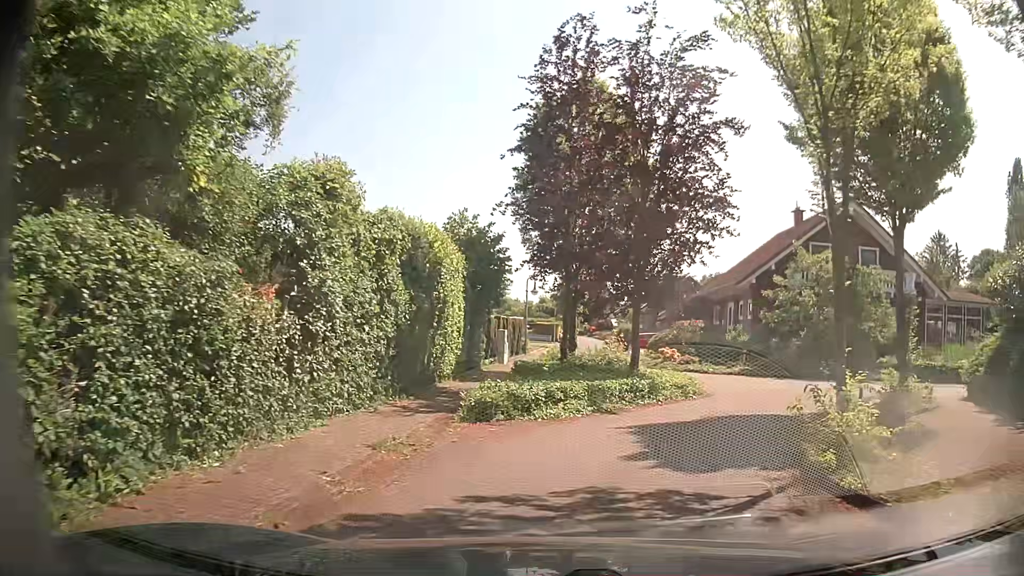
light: Day
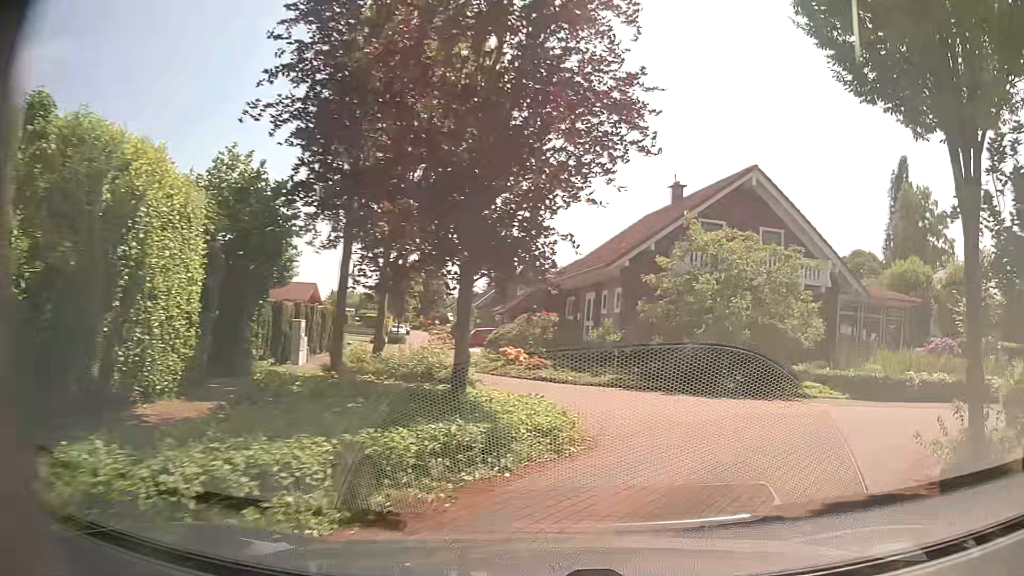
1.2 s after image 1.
(+0.4, +6.9) m; +11°
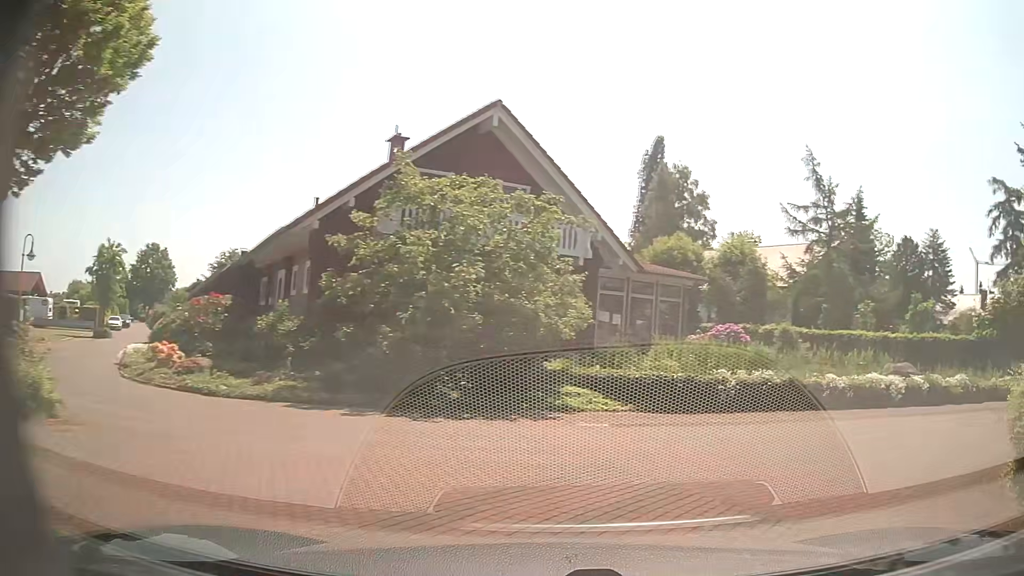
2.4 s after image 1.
(+1.3, +6.3) m; +24°
